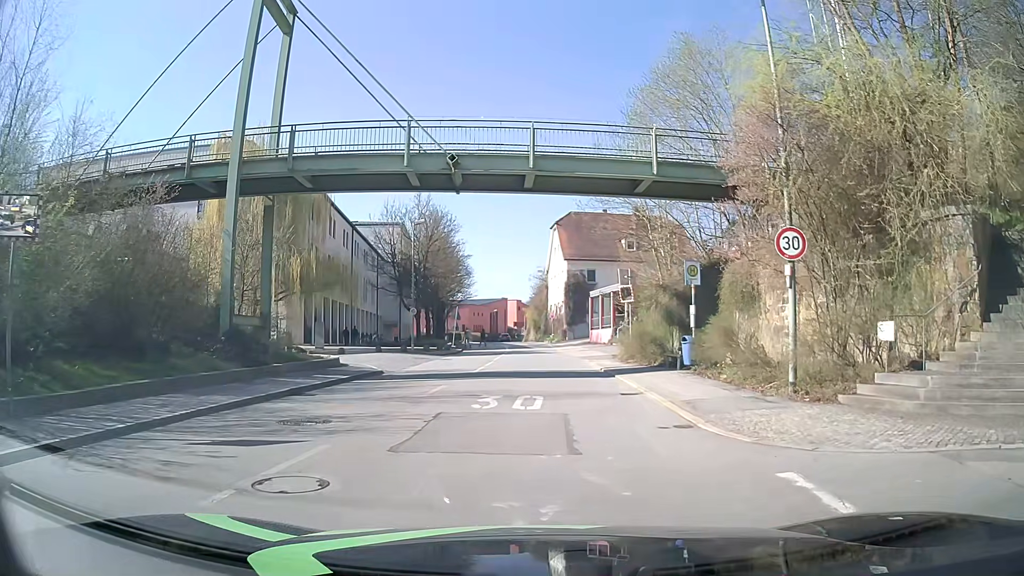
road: tertiary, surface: asphalt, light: Day
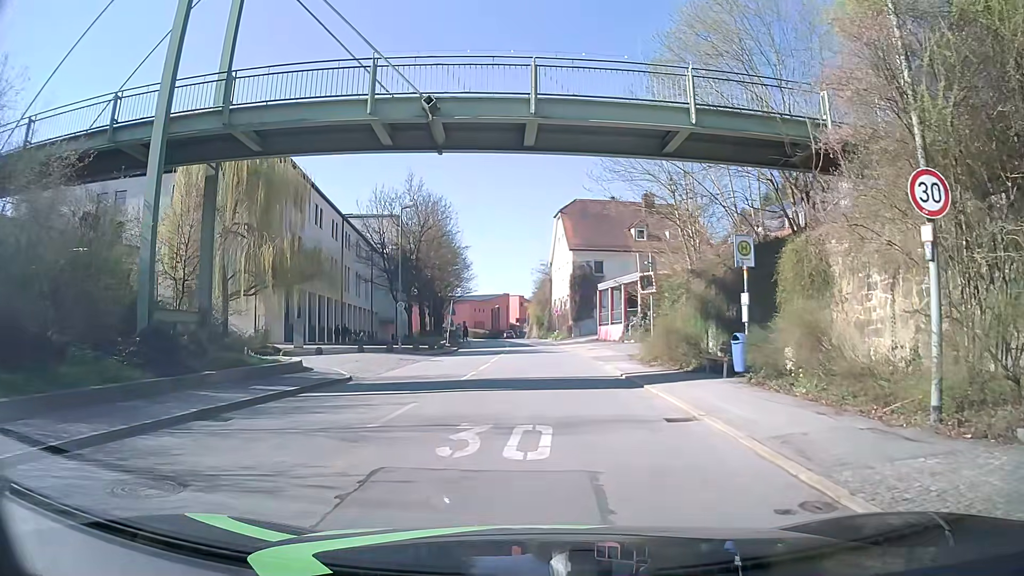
(0.0, +4.9) m; 0°
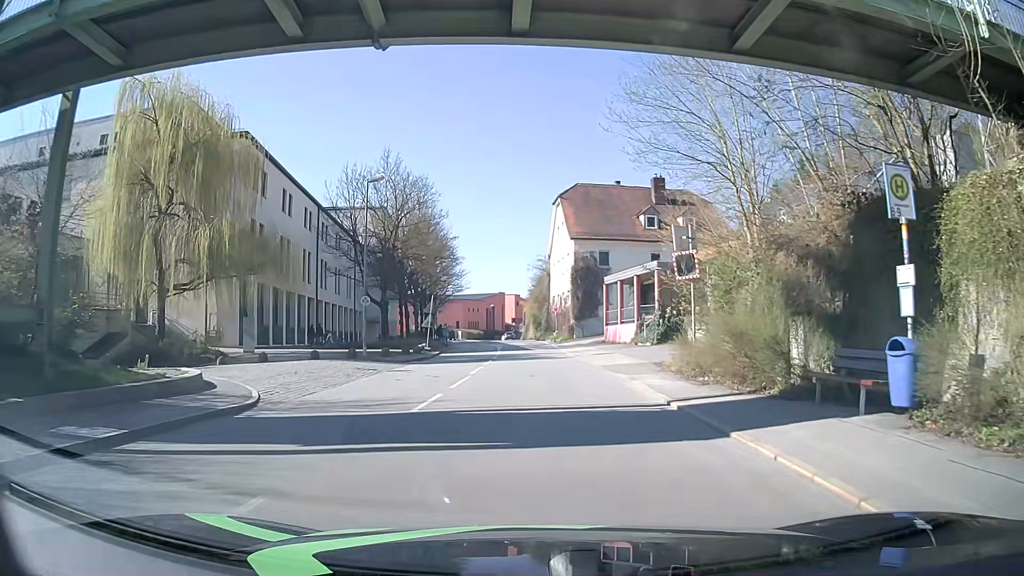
(0.0, +7.1) m; +1°
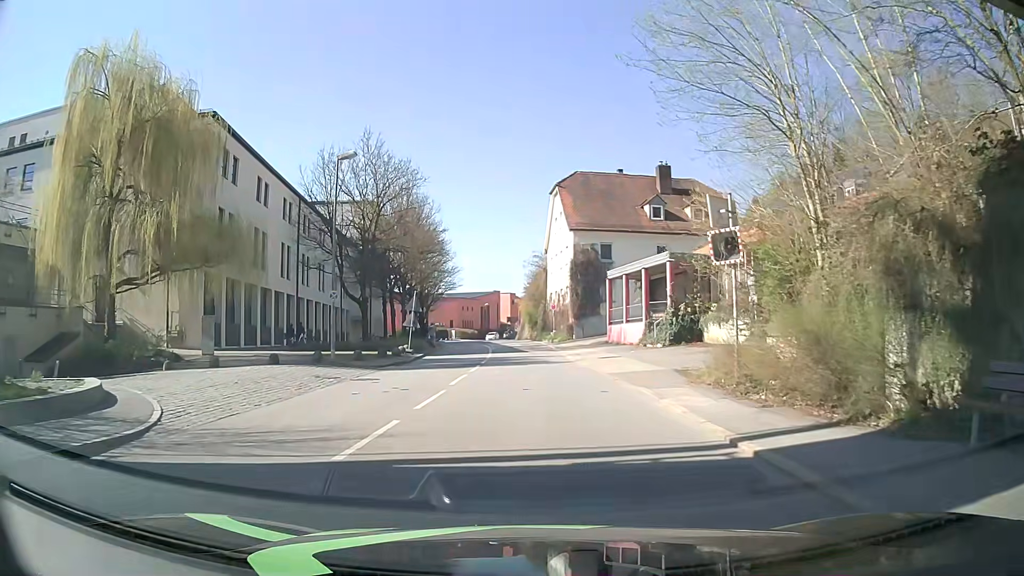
(0.0, +4.2) m; 0°
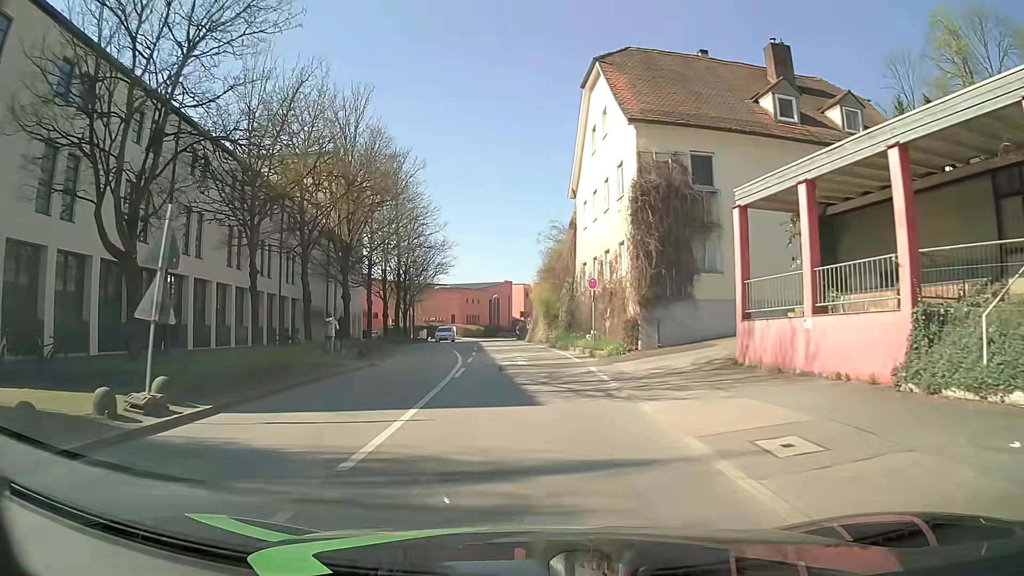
(-0.2, +23.5) m; -1°
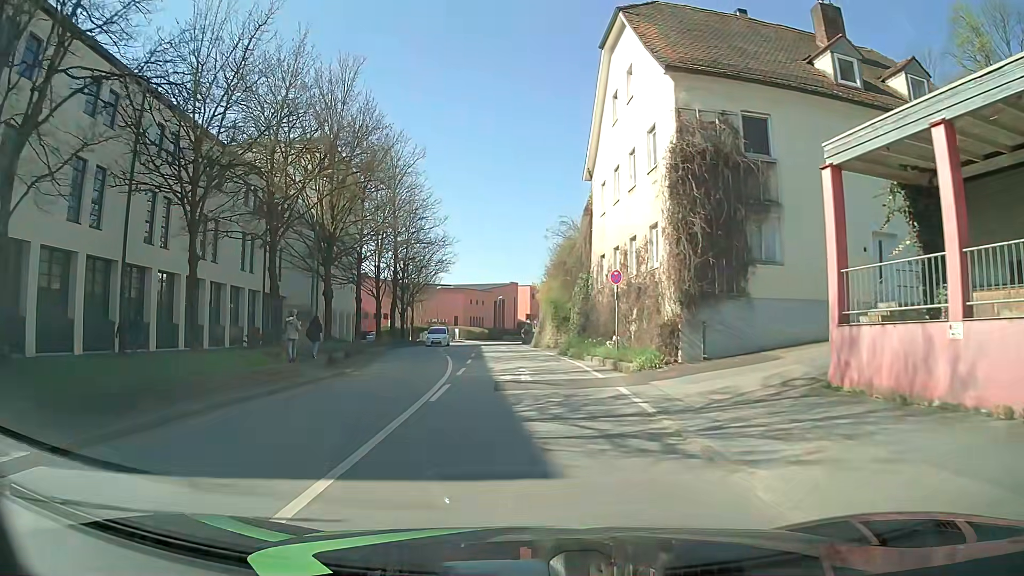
(-0.1, +4.8) m; -1°
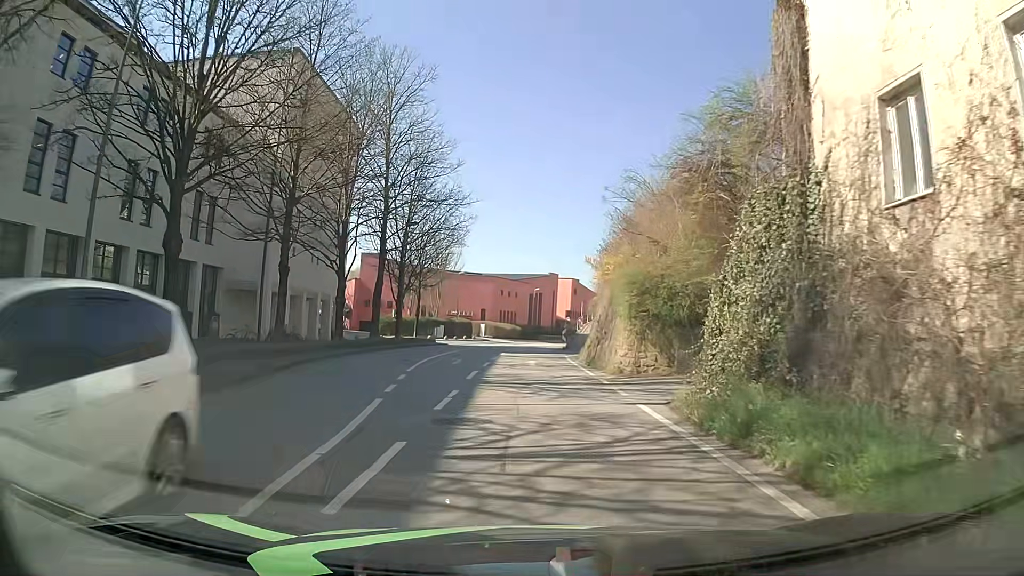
(-0.6, +19.0) m; -3°
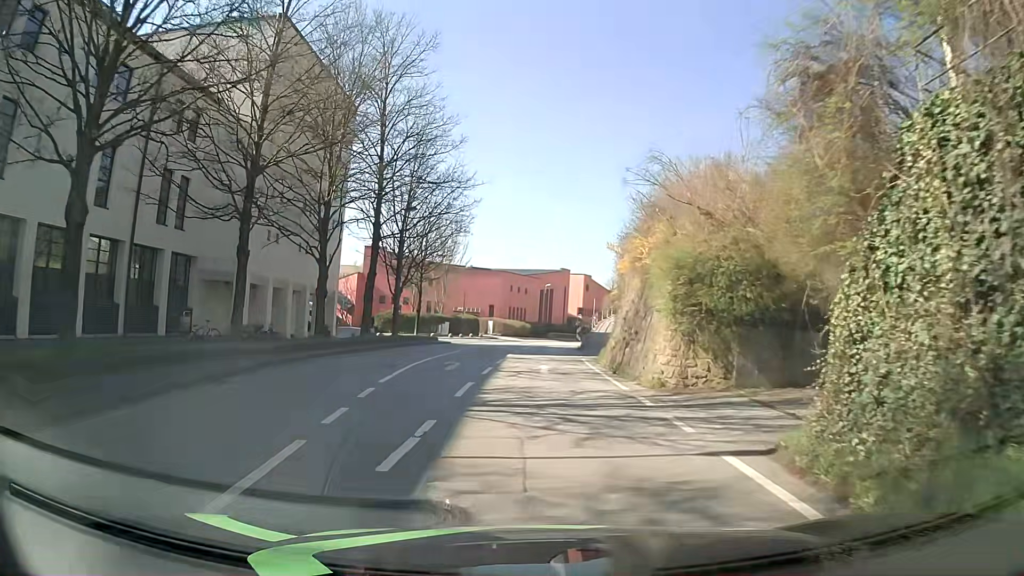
(0.0, +4.7) m; 0°
(0, +10) (0, +20) (0, +30) (0, +40) (0, +50) (+1, +60) (+2, +70) (+4, +80) (+6, +89) (+9, +99) m
